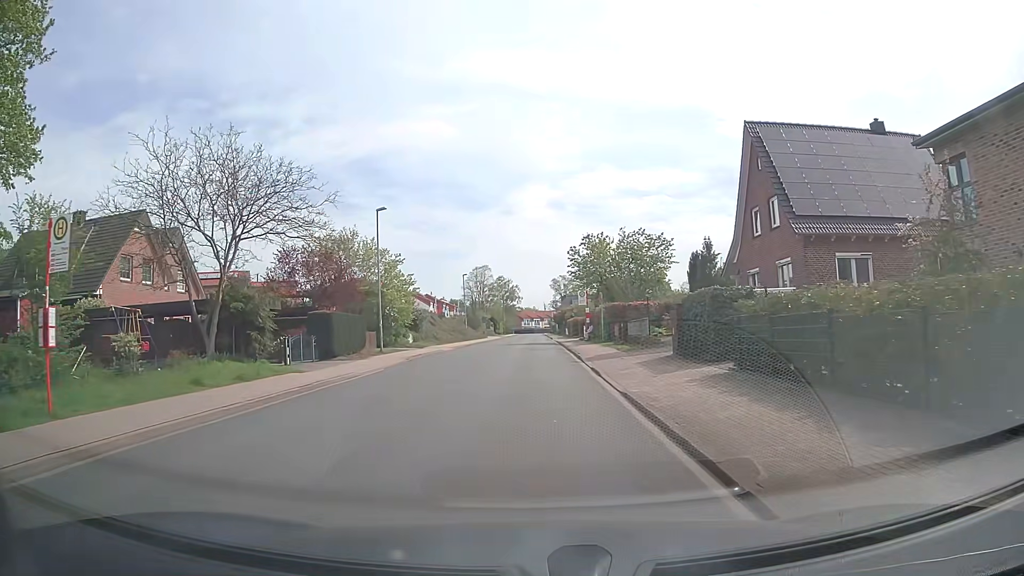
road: unclassified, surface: asphalt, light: Day
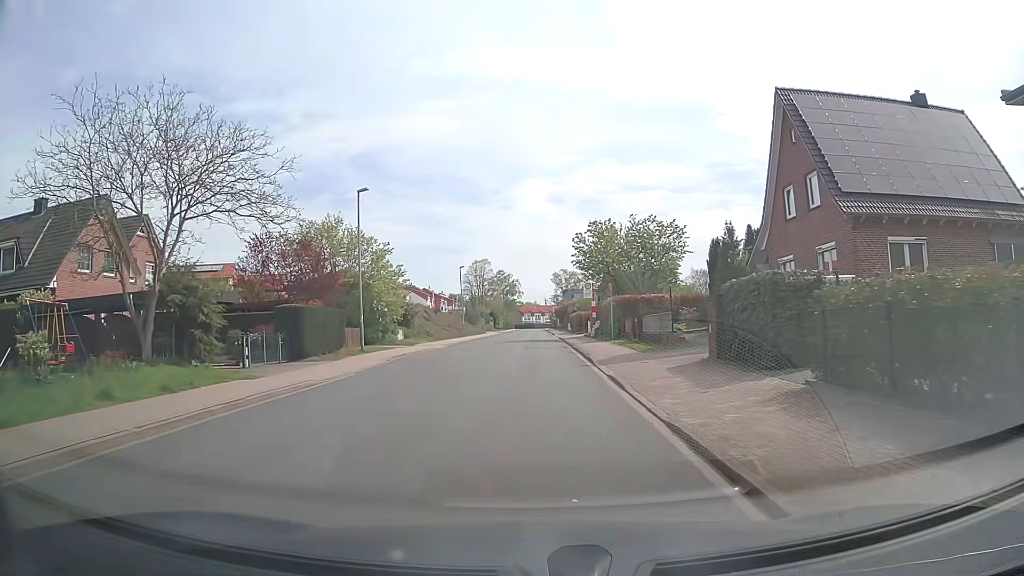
(0.0, +4.2) m; -1°
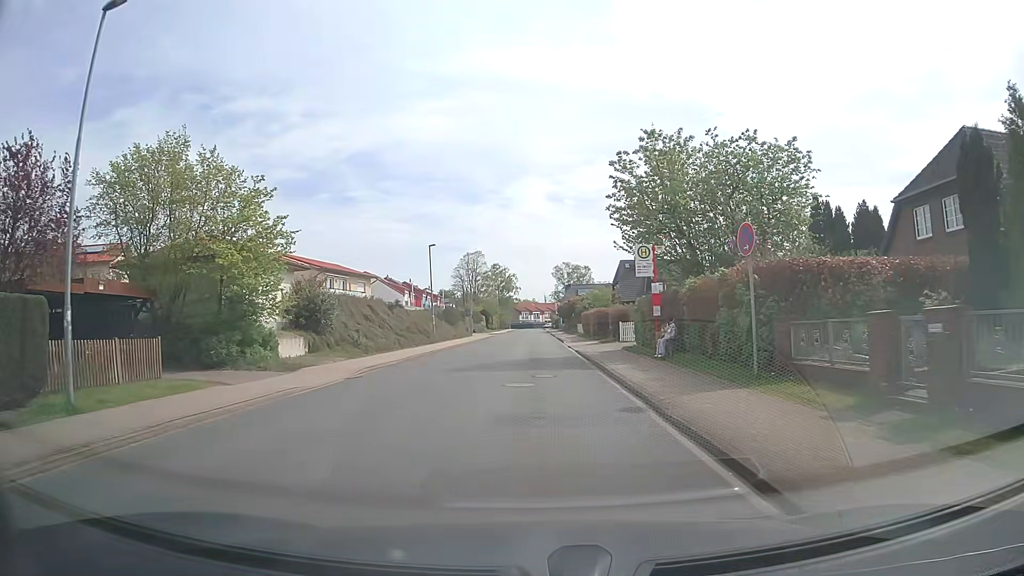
(+0.1, +21.7) m; 0°
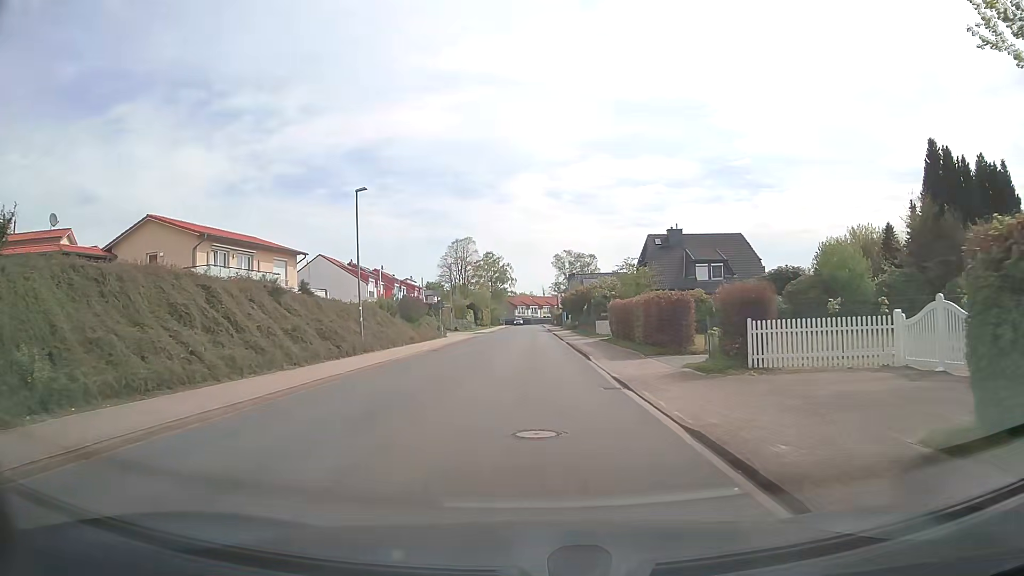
(+0.1, +22.3) m; +1°
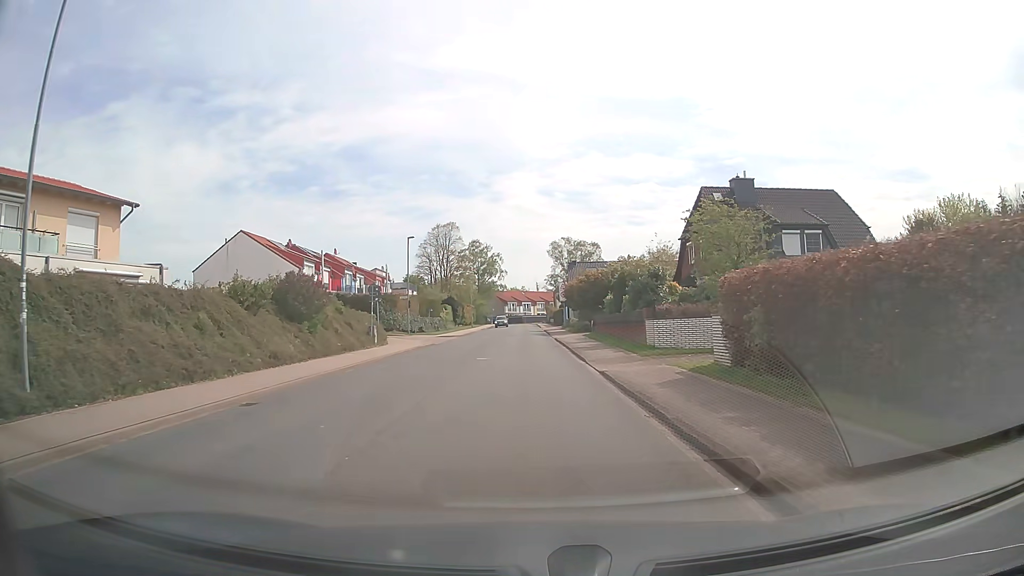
(+0.1, +22.6) m; +1°
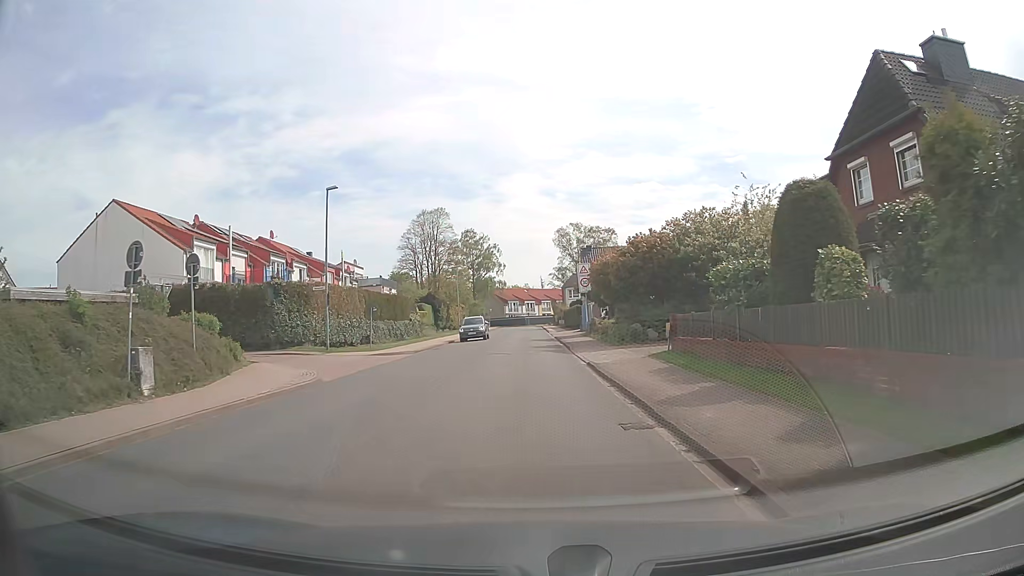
(-0.1, +22.5) m; 0°
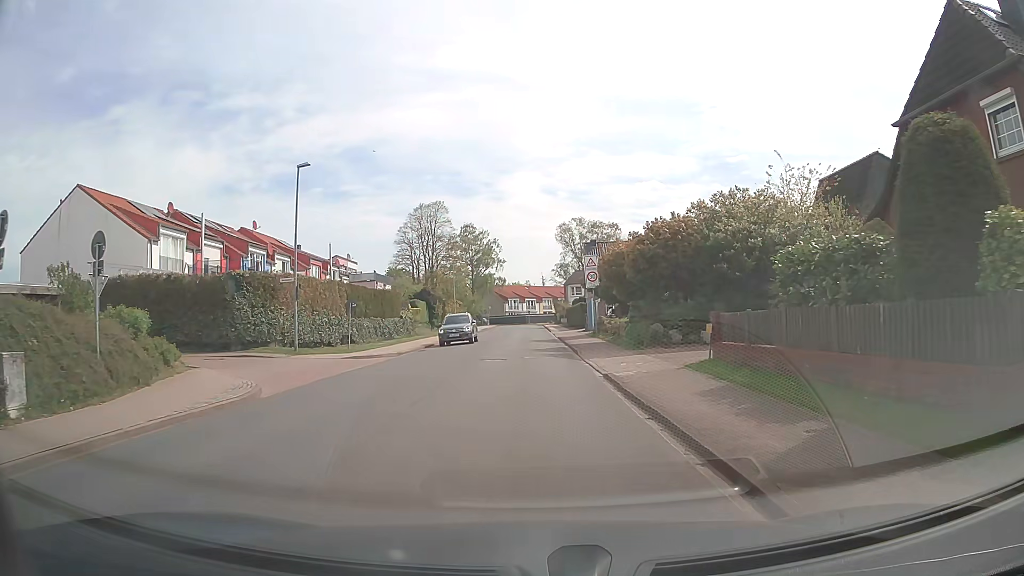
(0.0, +4.5) m; 0°
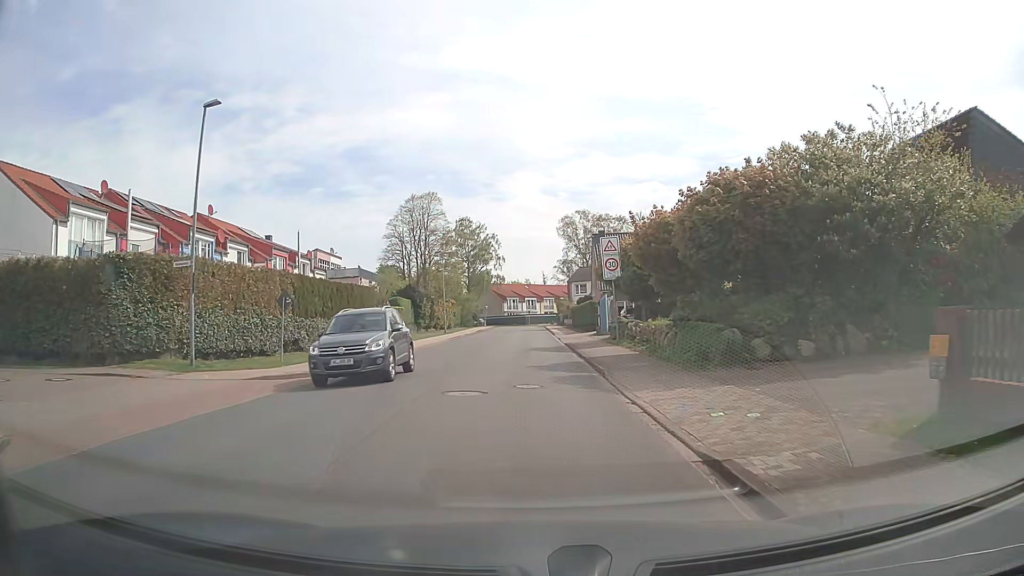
(0.0, +9.0) m; +1°
(0, +10) (0, +20) (0, +30) (0, +40) (0, +50) (-1, +60) (-1, +70) (-1, +80) (-1, +90) (-1, +100) m
